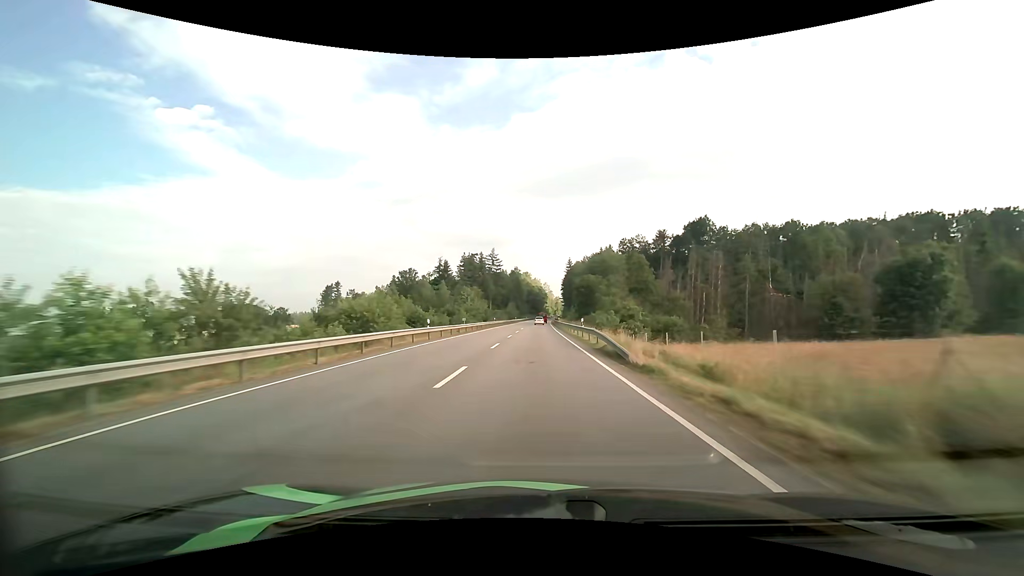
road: primary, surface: asphalt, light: Day
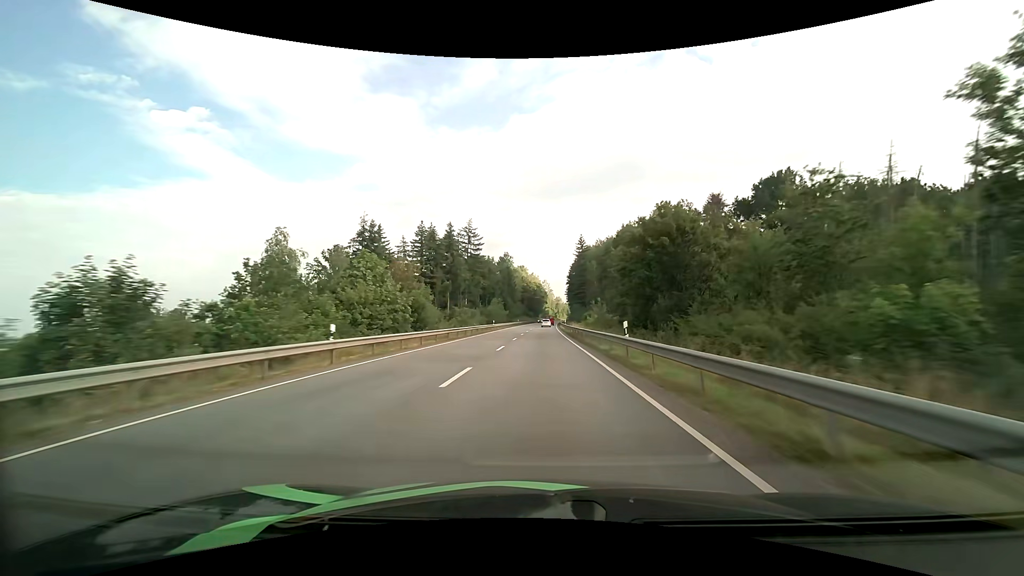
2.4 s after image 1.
(0.0, +59.6) m; 0°
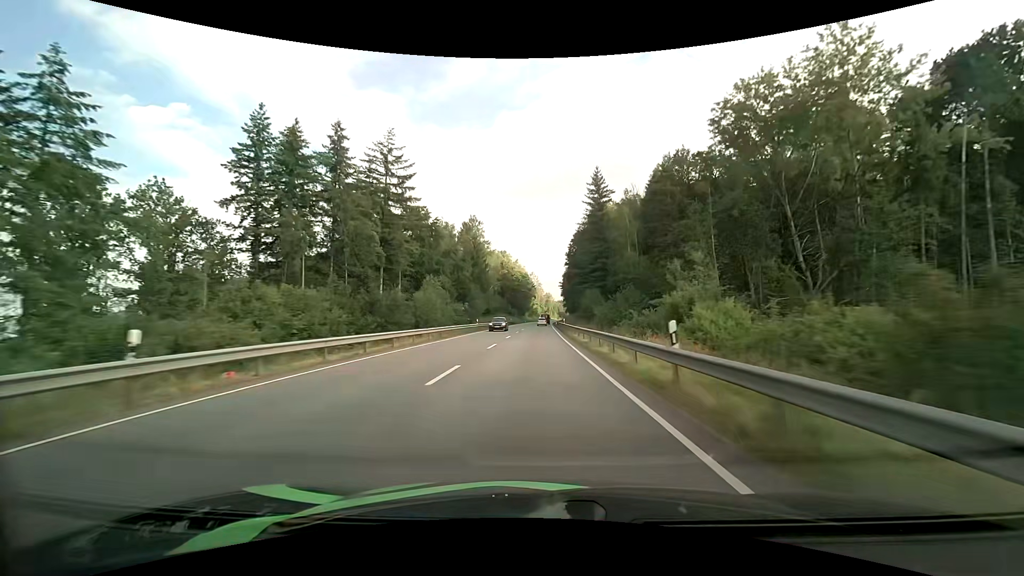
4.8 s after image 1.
(+0.7, +59.8) m; +1°
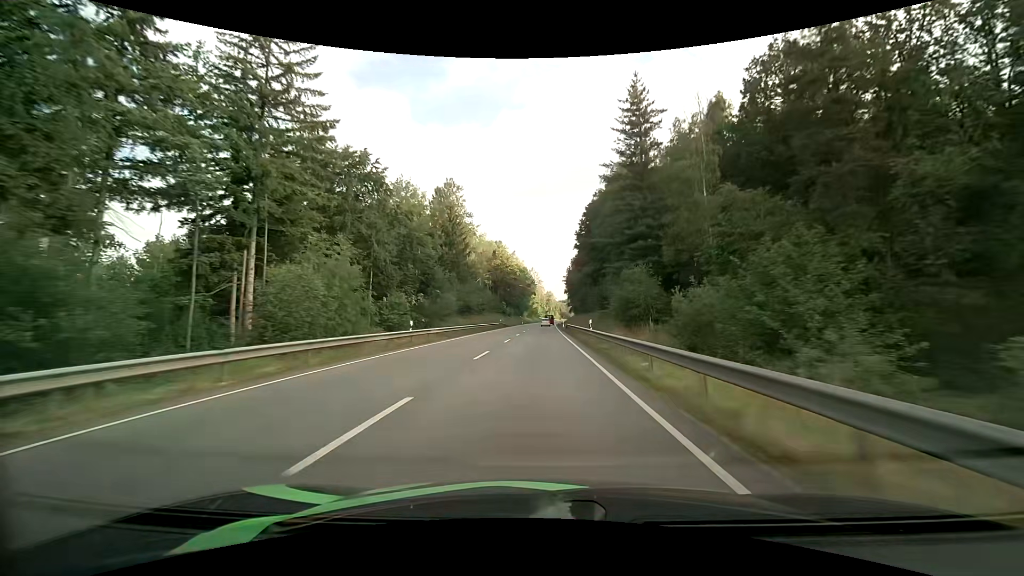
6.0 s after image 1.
(0.0, +29.6) m; 0°
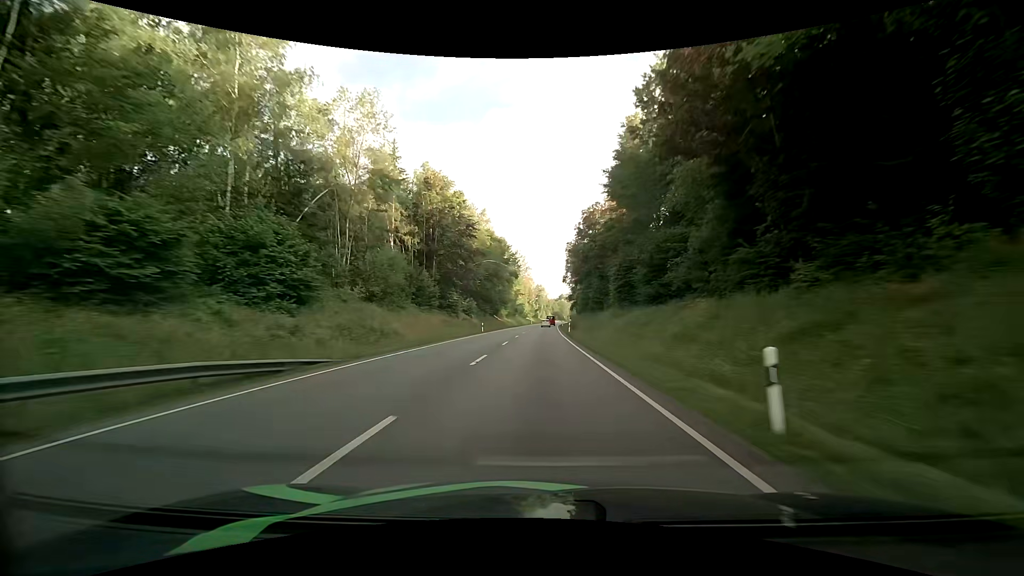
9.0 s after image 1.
(+0.8, +73.6) m; +1°
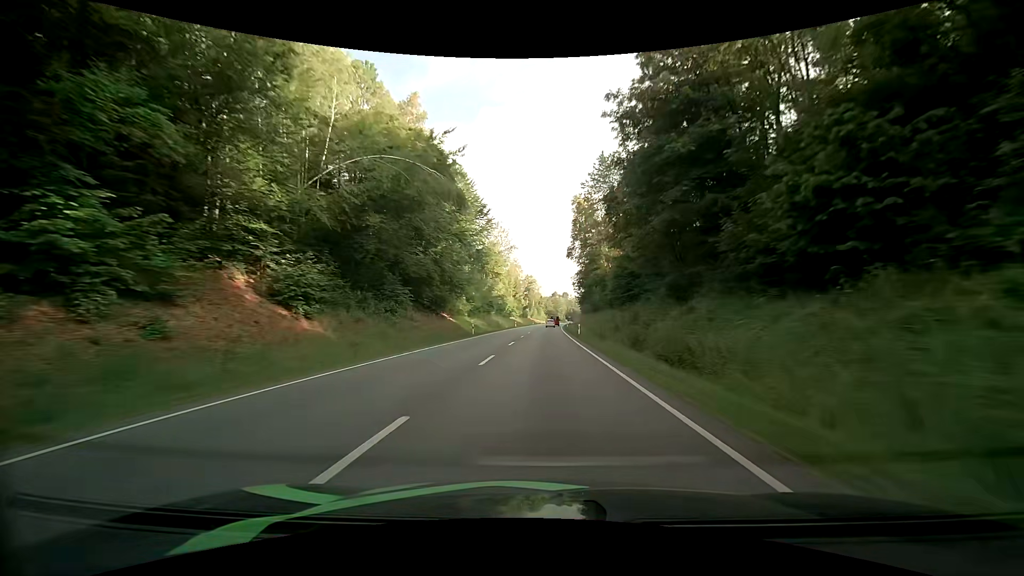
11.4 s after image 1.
(+0.5, +60.0) m; +1°
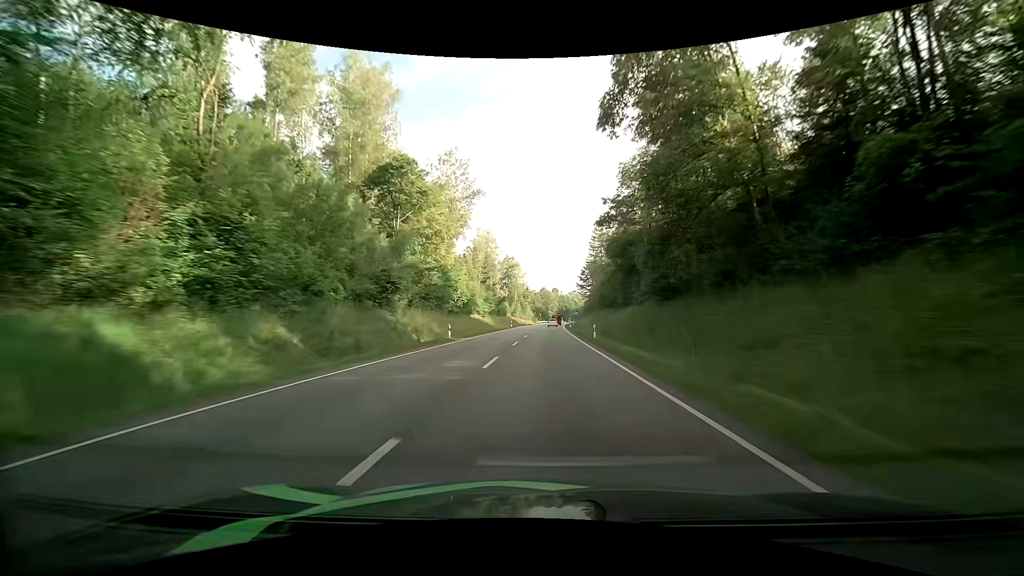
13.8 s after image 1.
(+0.3, +61.3) m; +1°
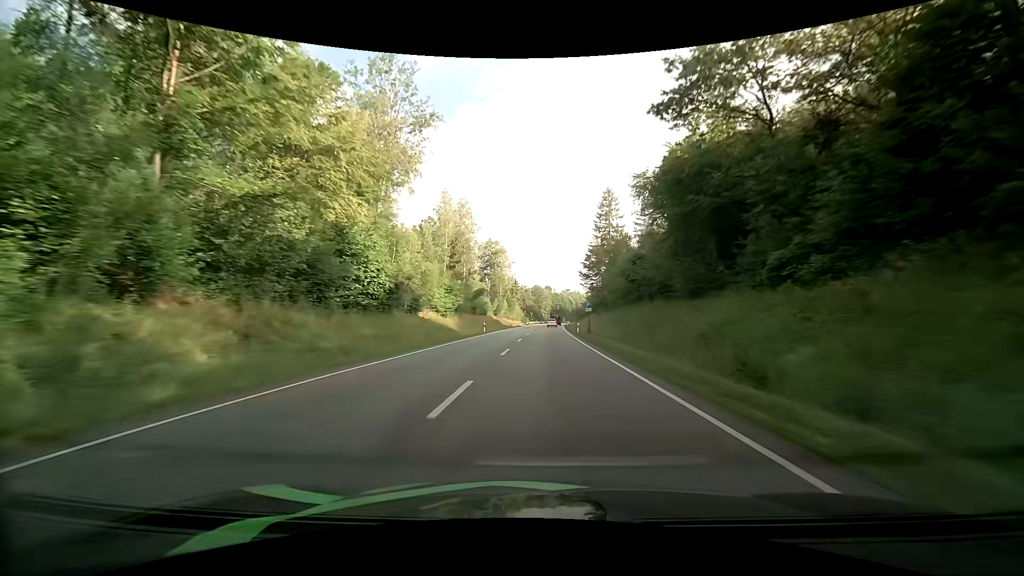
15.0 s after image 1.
(+0.4, +30.8) m; +1°
(0, +10) (0, +20) (0, +30) (0, +40) (+1, +50) (+1, +60) (+1, +70) (+2, +80) (+2, +90) (+3, +100) m
